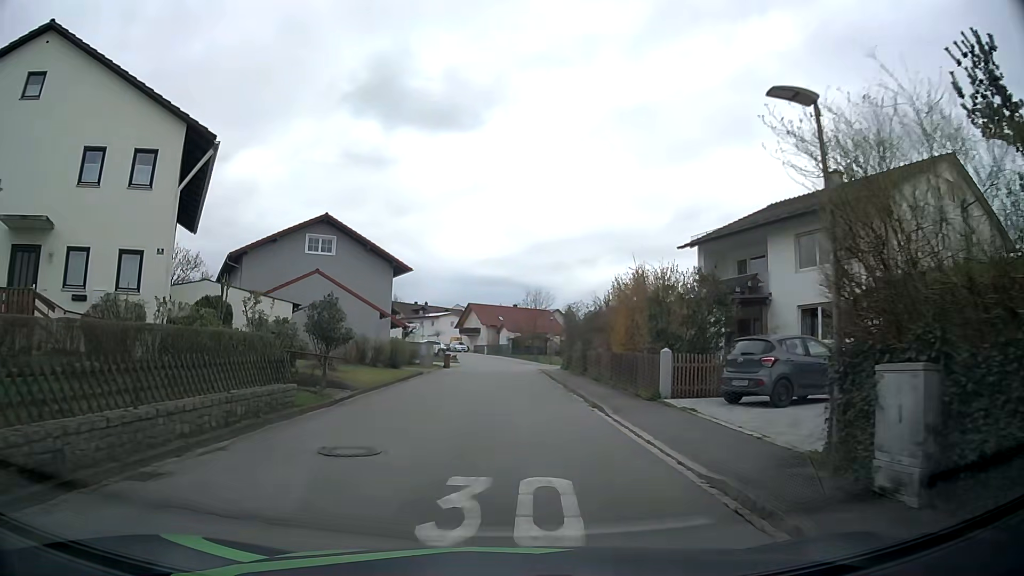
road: residential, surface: asphalt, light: Day
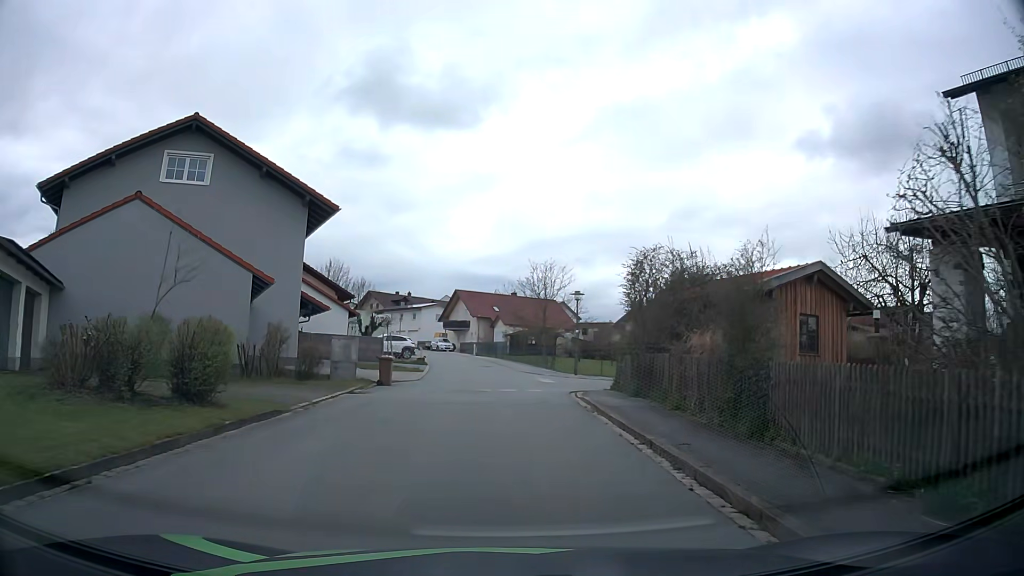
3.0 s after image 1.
(+0.4, +20.9) m; +1°
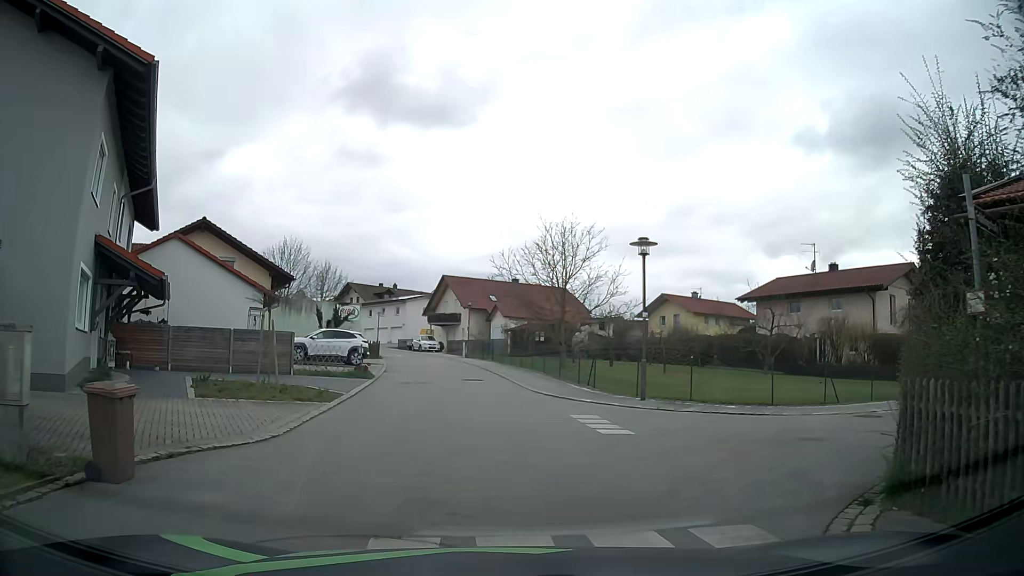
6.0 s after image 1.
(0.0, +15.3) m; +1°
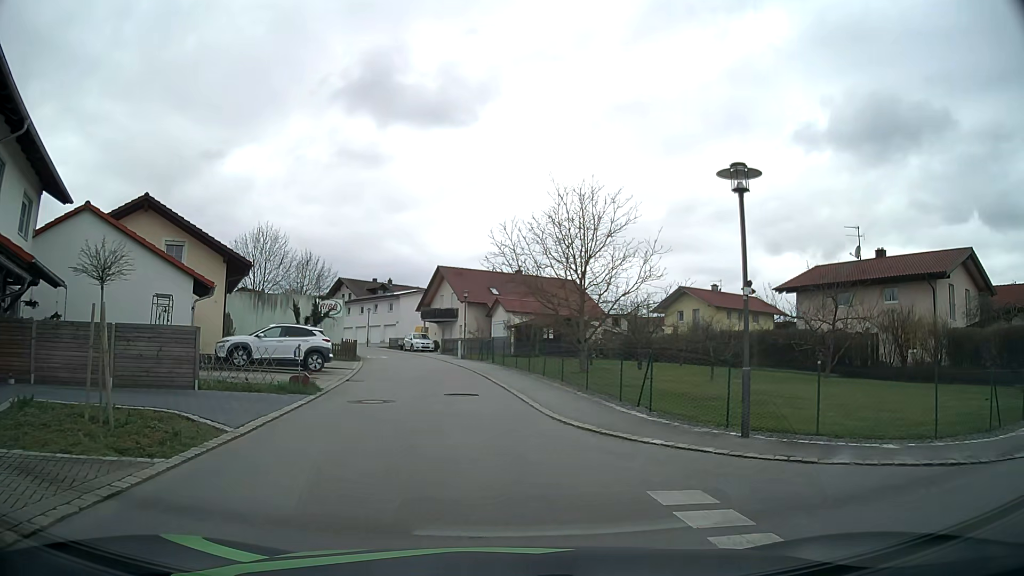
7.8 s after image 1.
(-0.1, +6.9) m; 0°
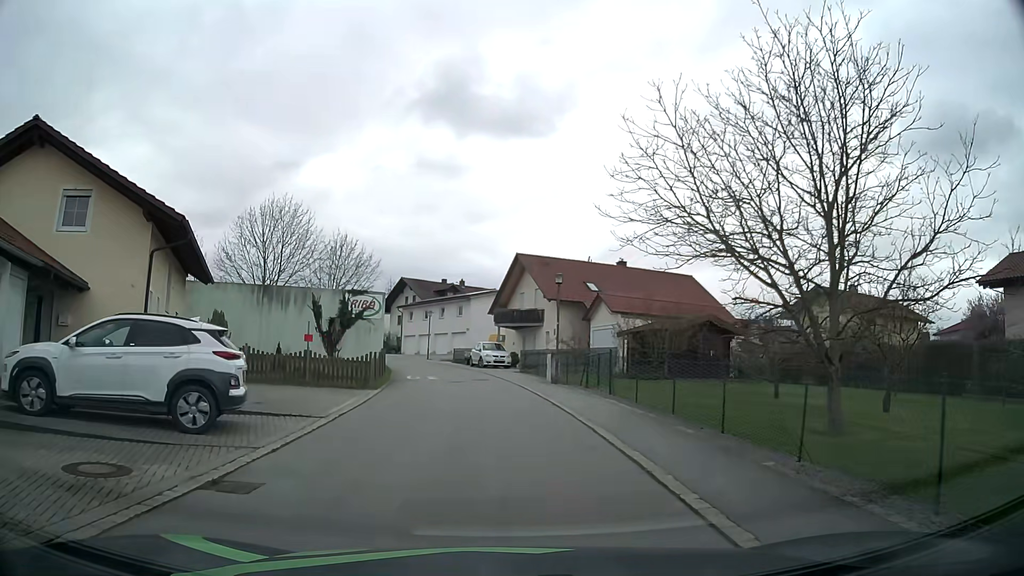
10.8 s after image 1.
(-1.2, +14.6) m; -8°
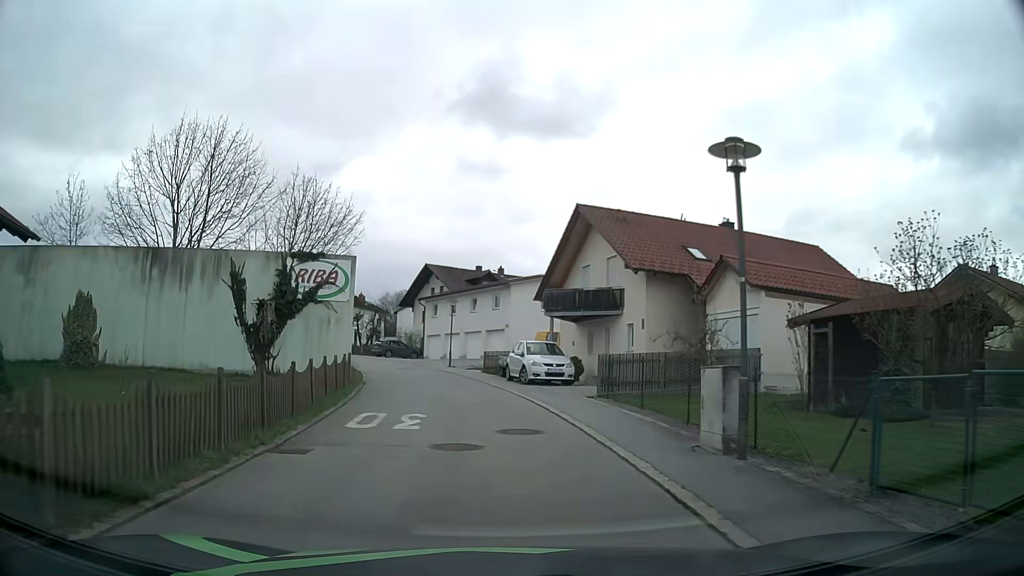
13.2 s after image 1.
(-0.4, +15.9) m; -4°
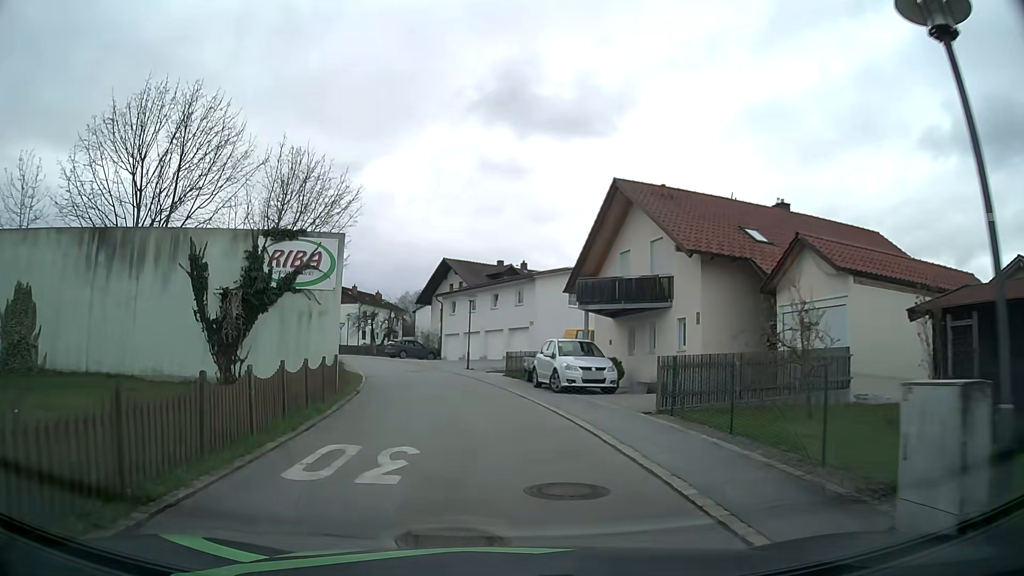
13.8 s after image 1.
(0.0, +4.4) m; -1°
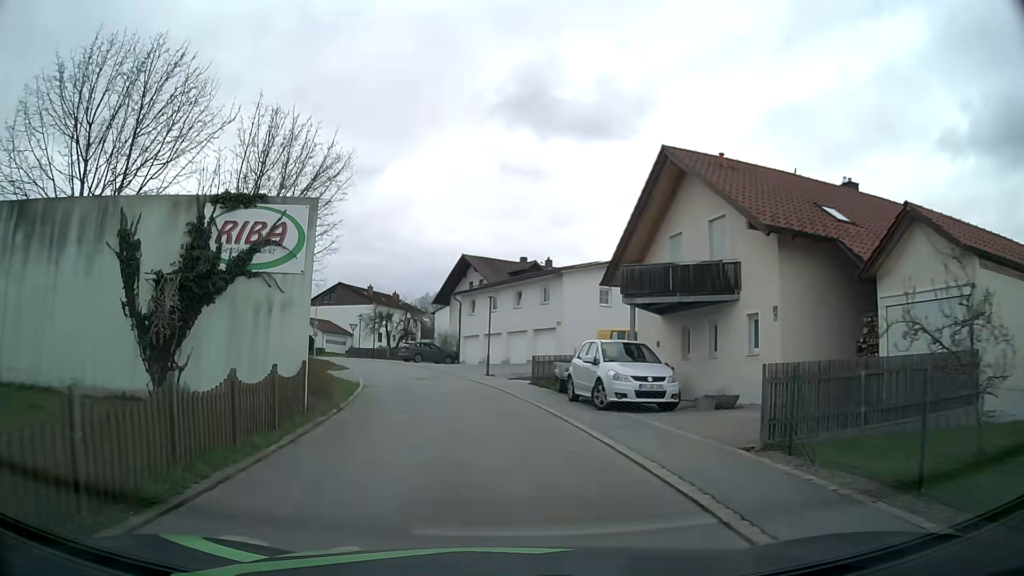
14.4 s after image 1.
(-0.1, +4.5) m; -1°
